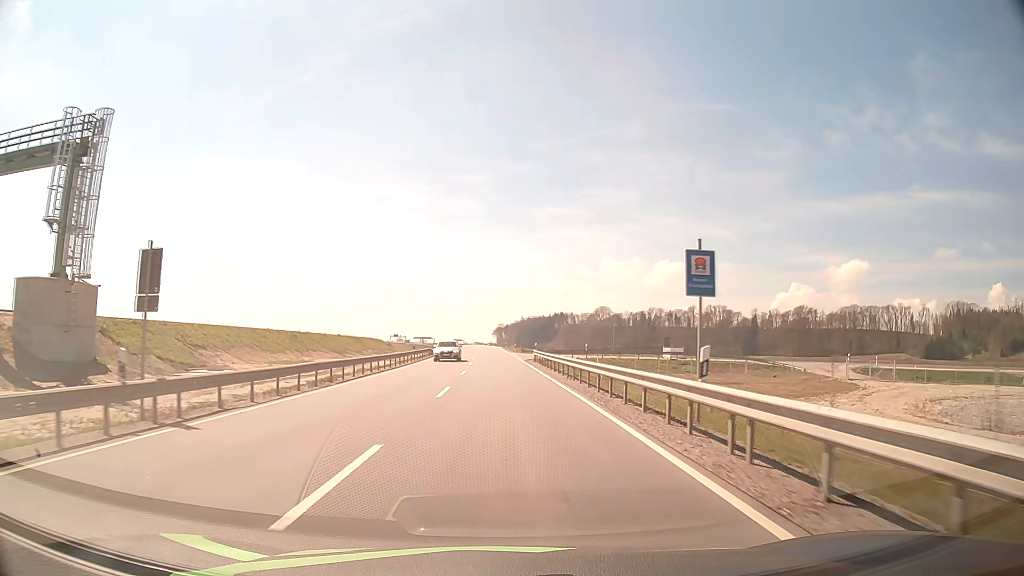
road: tertiary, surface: asphalt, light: Day
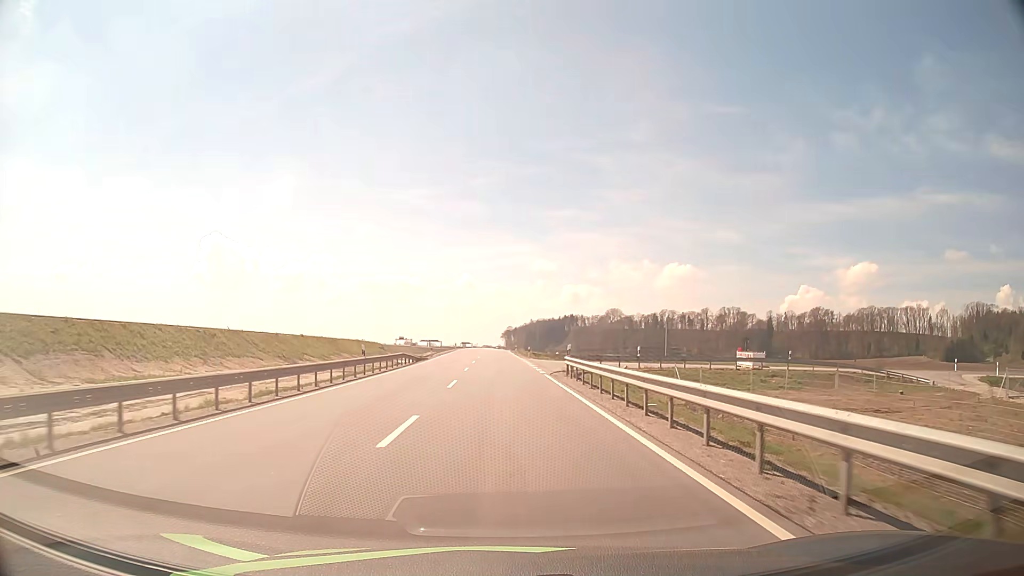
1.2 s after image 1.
(-0.2, +20.5) m; -1°
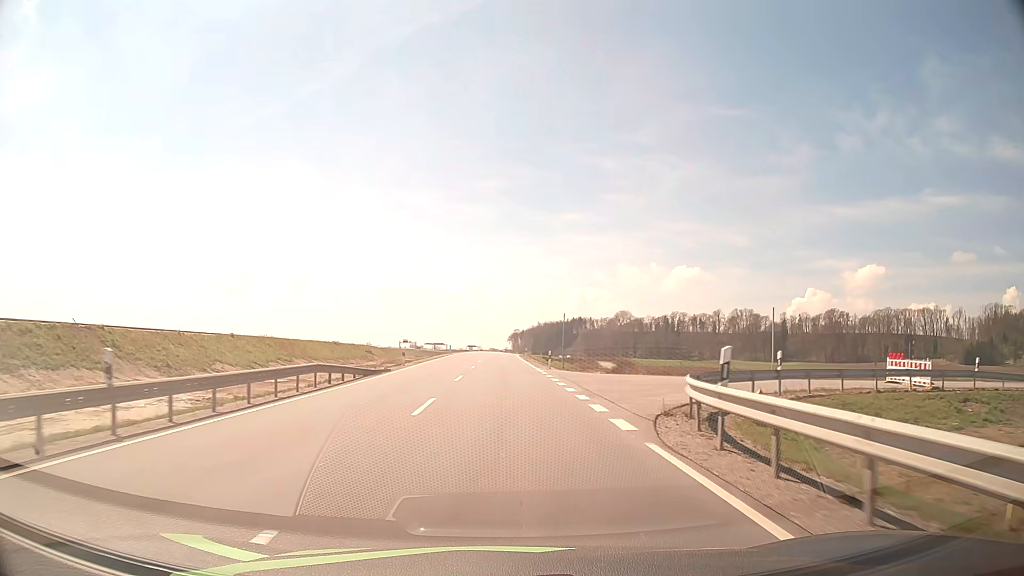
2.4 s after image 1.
(-0.2, +20.5) m; -1°
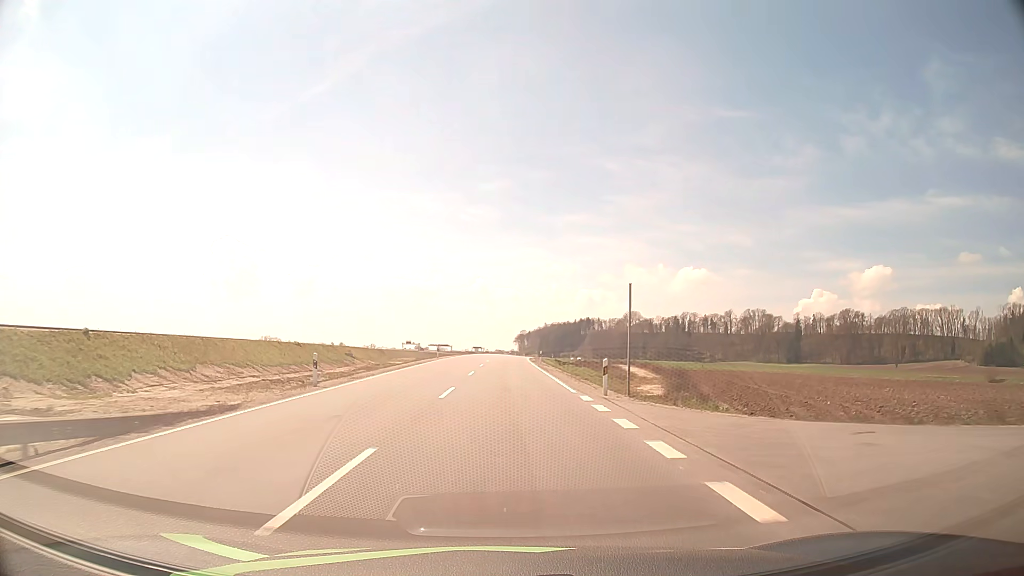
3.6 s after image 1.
(-0.1, +20.5) m; 0°
(0, +10) (0, +20) (0, +30) (0, +40) (0, +50) (0, +60) (0, +70) (0, +80) (+1, +90) (+1, +100) m
